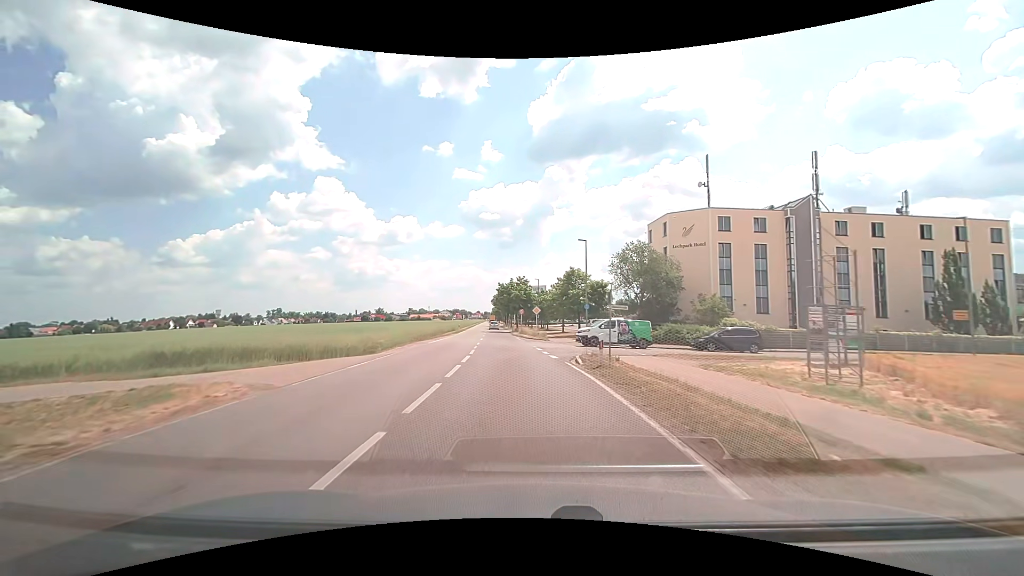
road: secondary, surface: asphalt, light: Day
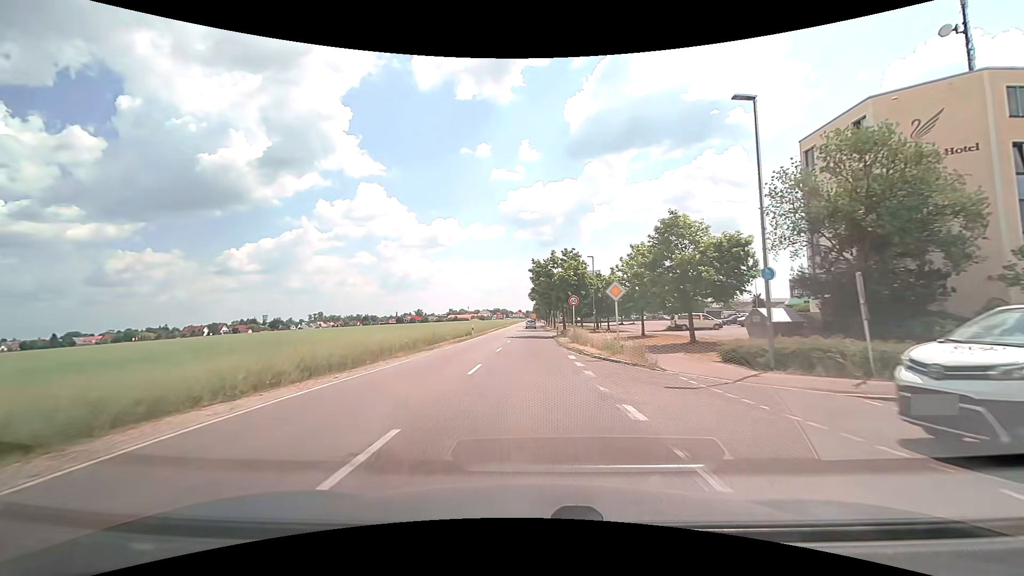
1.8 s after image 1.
(-1.3, +26.5) m; -5°
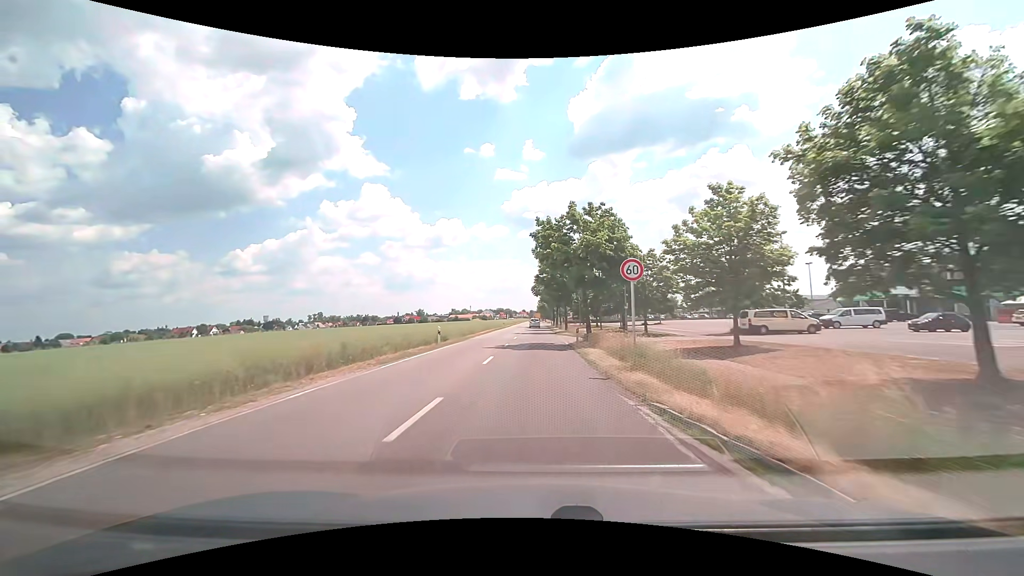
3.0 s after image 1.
(-0.1, +17.7) m; -1°
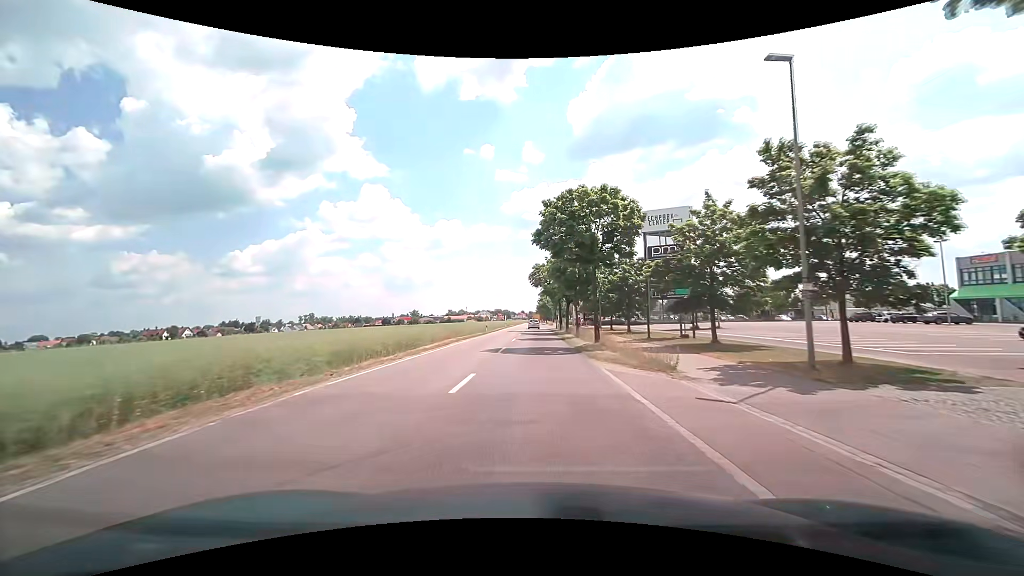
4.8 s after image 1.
(0.0, +26.2) m; 0°
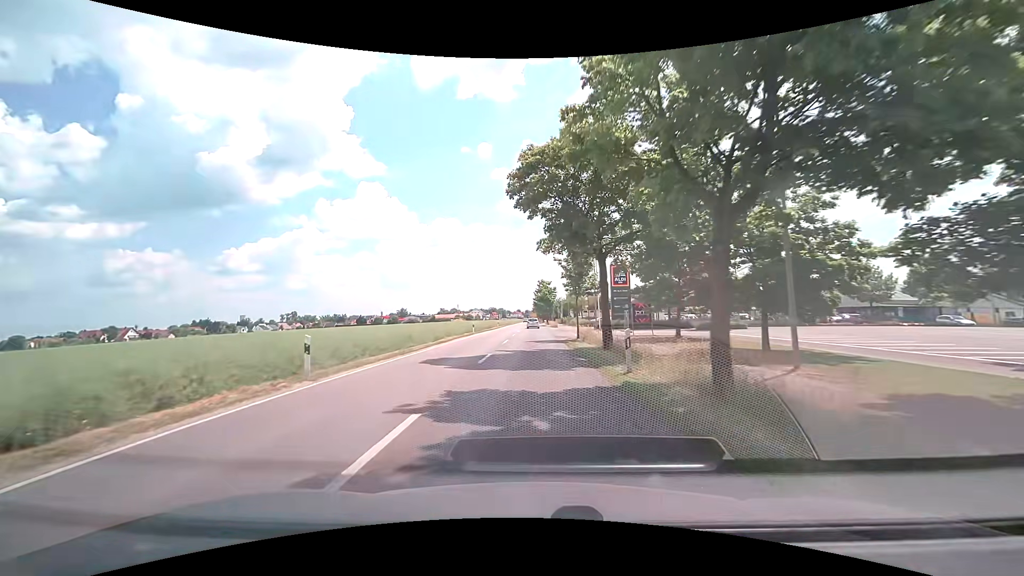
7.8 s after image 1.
(+0.4, +41.3) m; 0°
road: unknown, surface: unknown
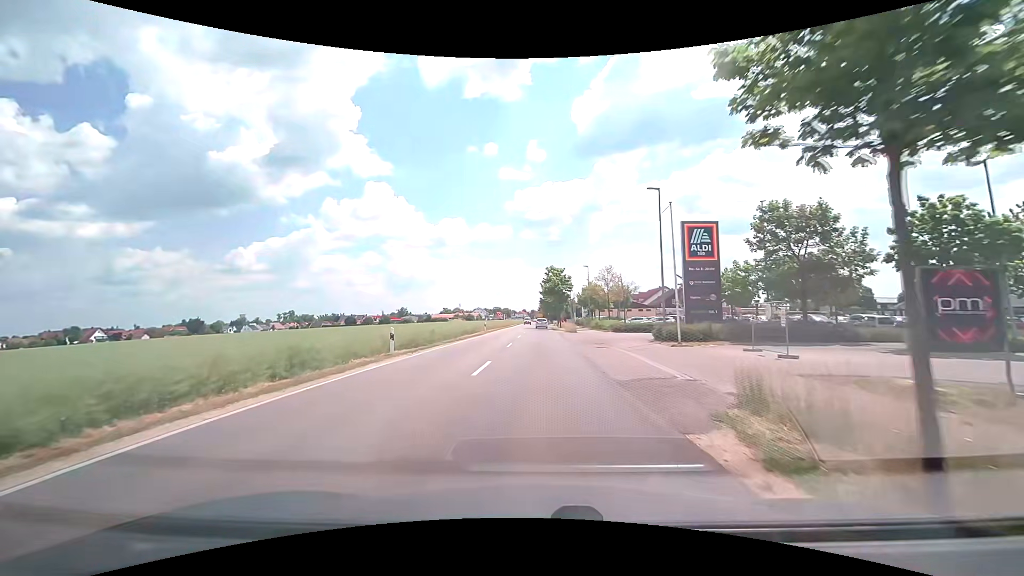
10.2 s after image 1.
(0.0, +26.9) m; 0°
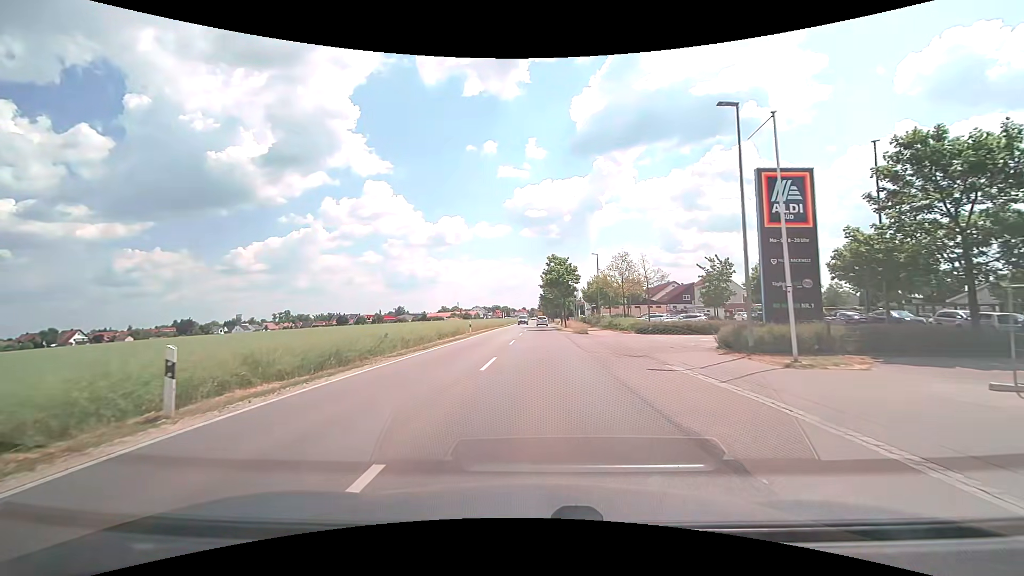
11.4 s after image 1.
(0.0, +11.0) m; 0°
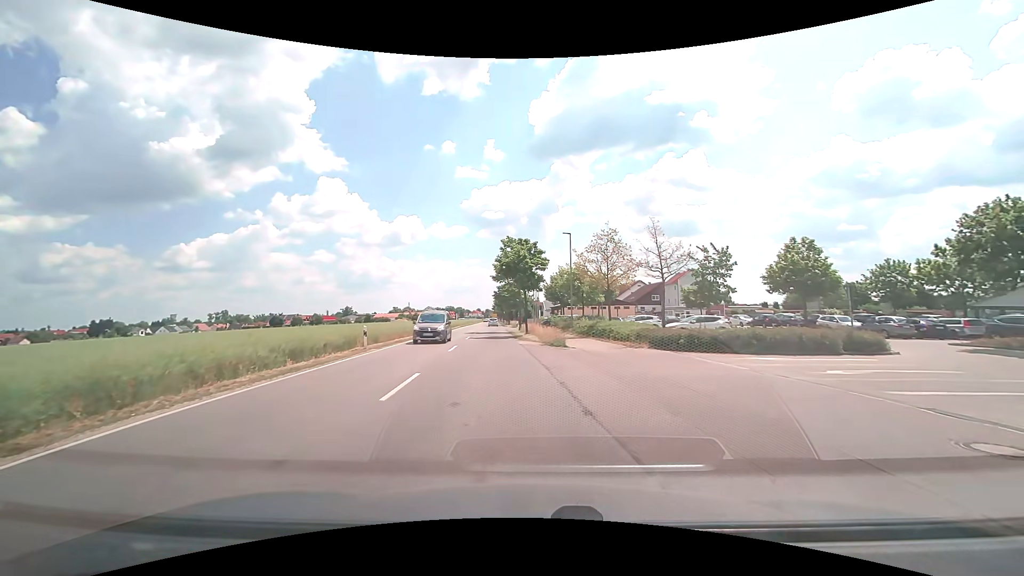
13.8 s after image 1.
(+0.2, +15.7) m; +5°
